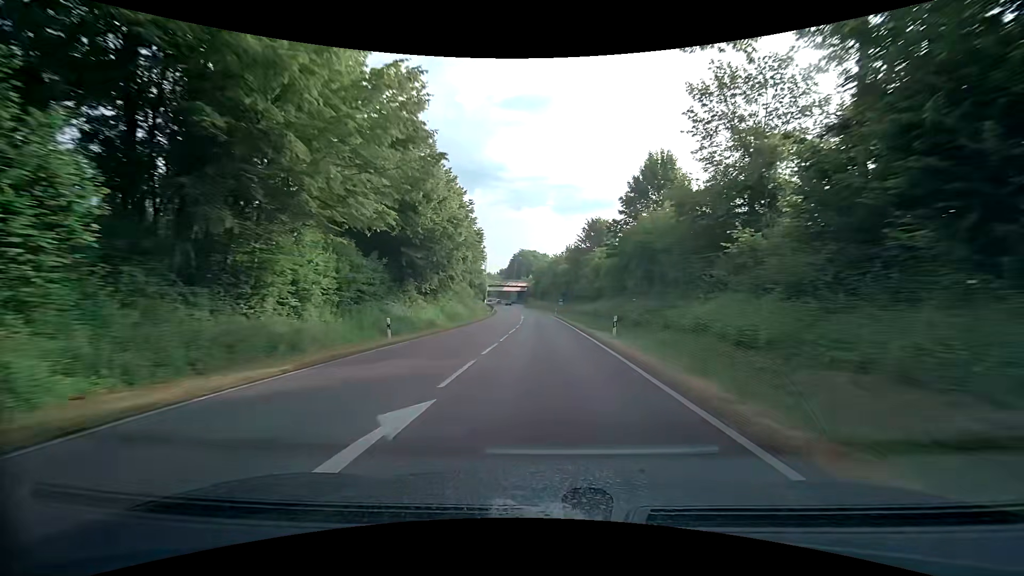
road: primary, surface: asphalt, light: Day
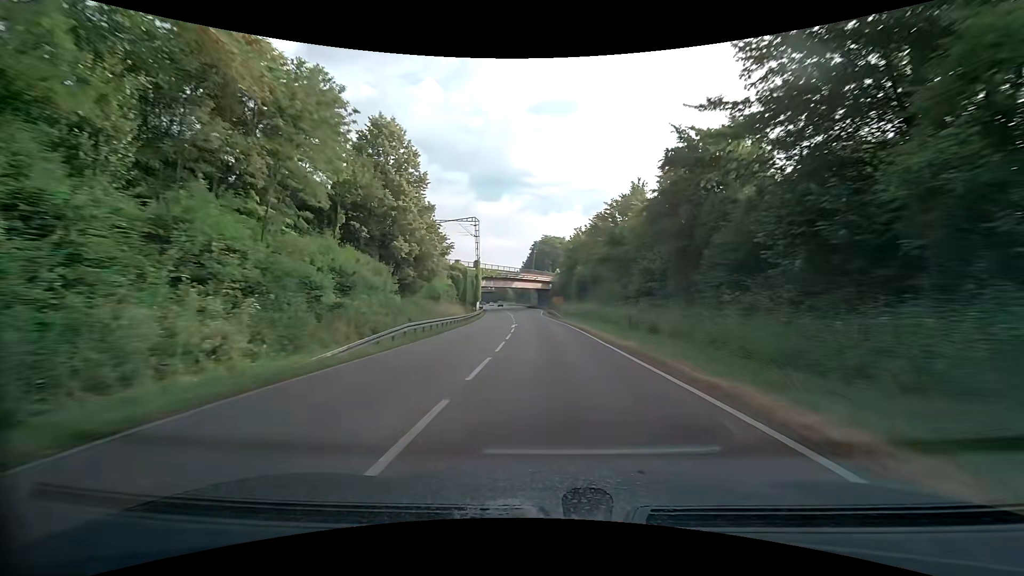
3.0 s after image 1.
(-1.8, +67.0) m; -3°
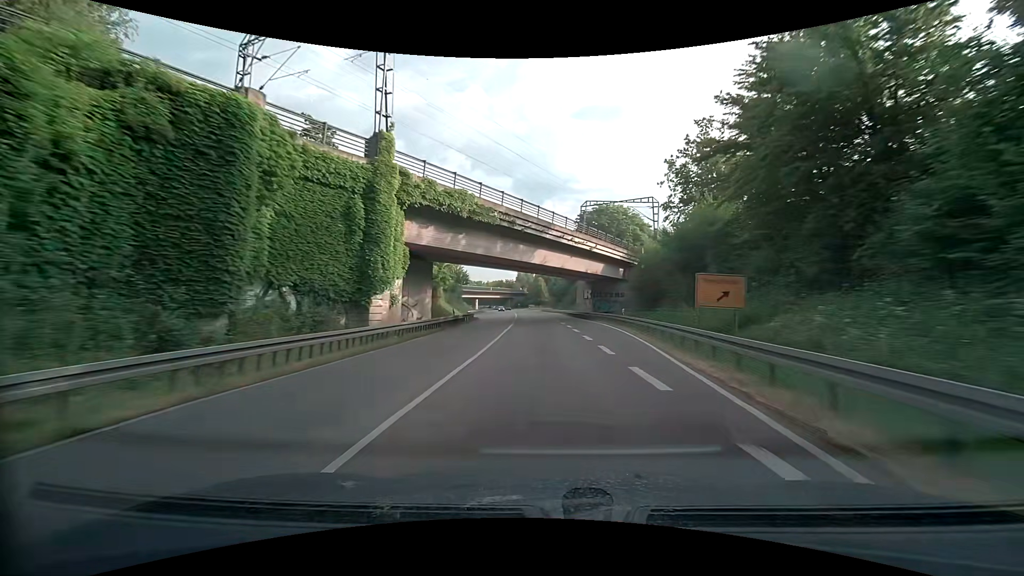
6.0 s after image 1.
(-2.9, +66.7) m; -5°
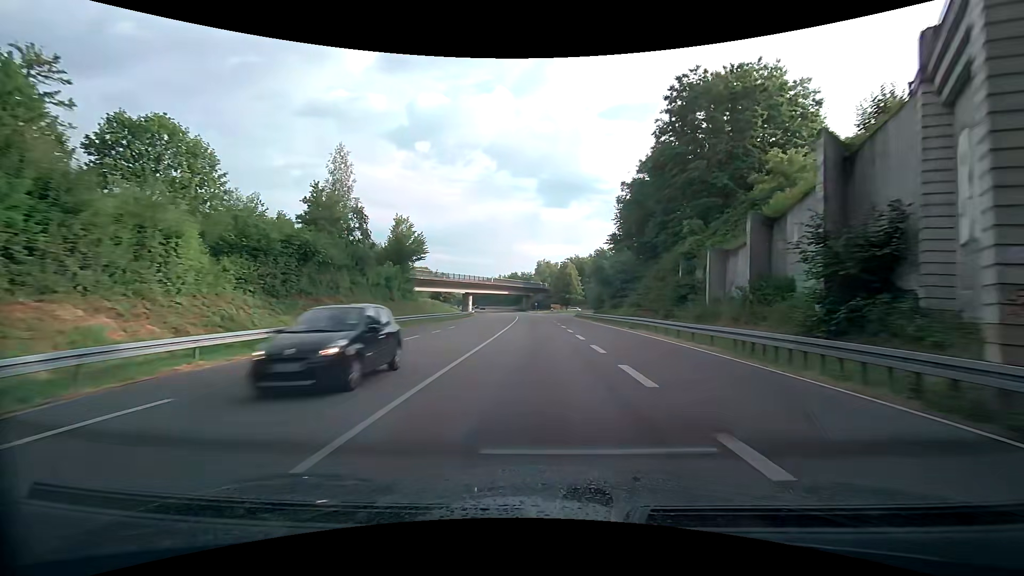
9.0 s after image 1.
(-1.7, +66.9) m; -2°
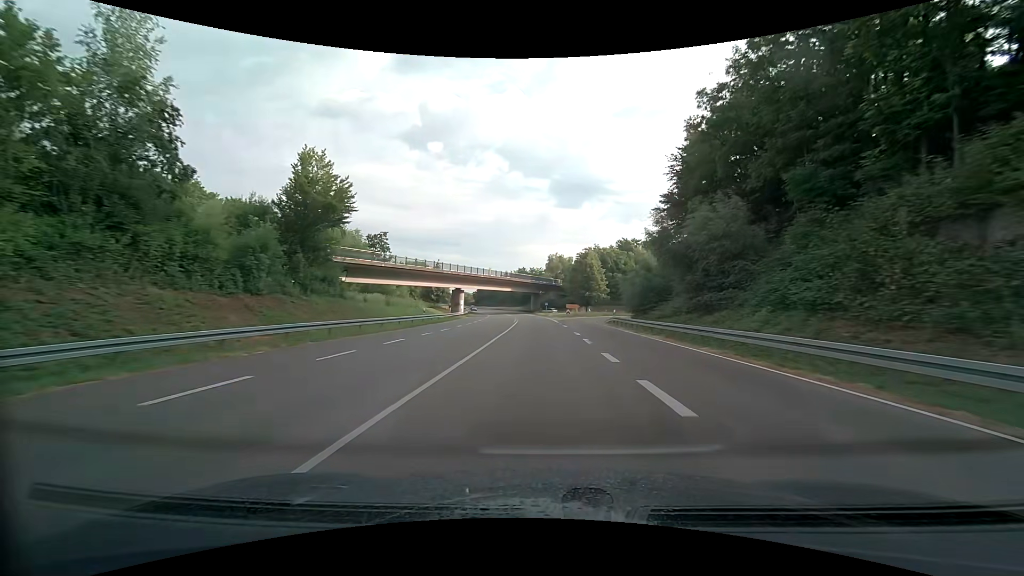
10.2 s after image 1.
(-0.4, +26.9) m; -2°
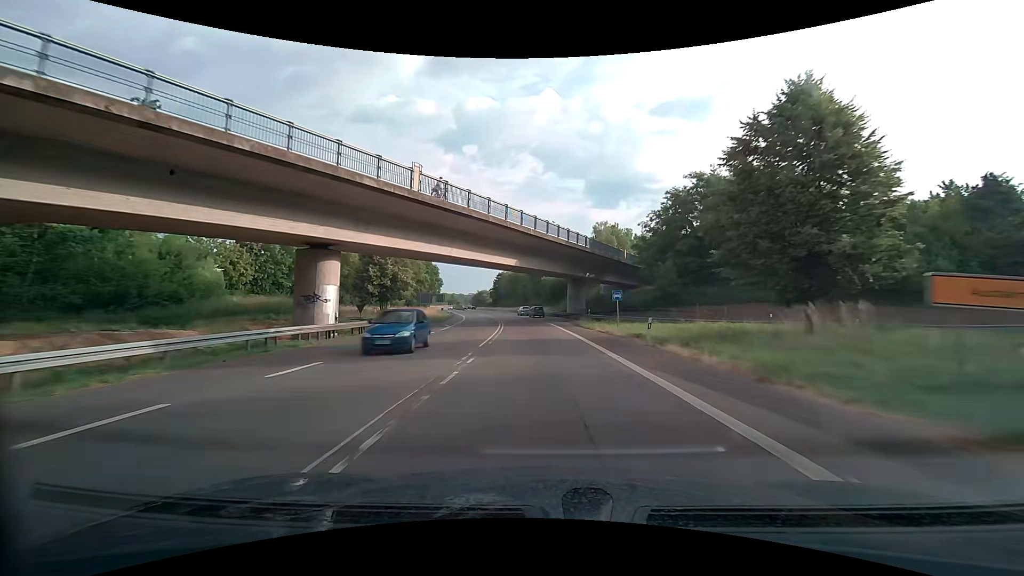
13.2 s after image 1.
(-2.1, +67.3) m; -3°
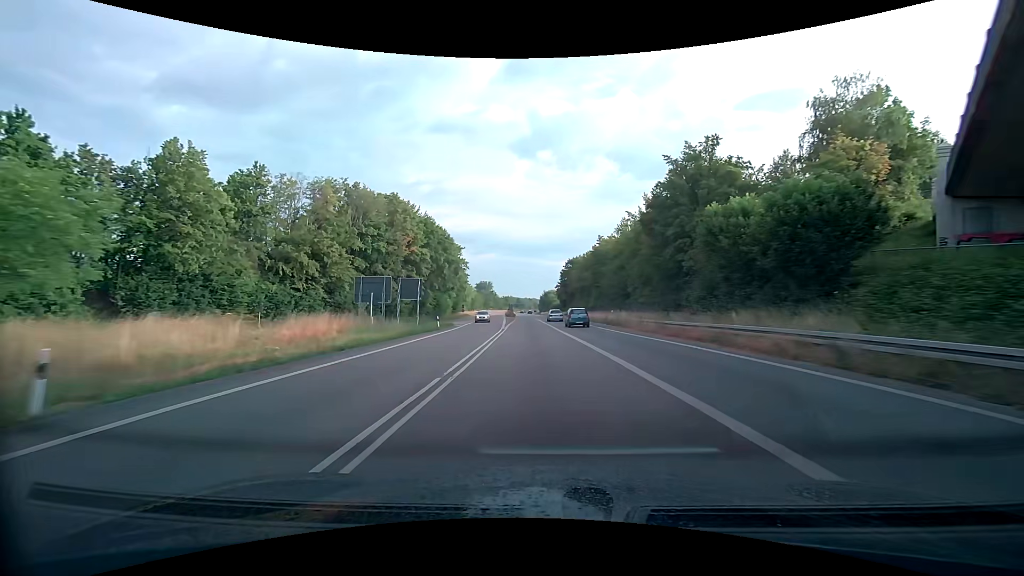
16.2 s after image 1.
(-4.7, +67.7) m; -7°
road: trunk
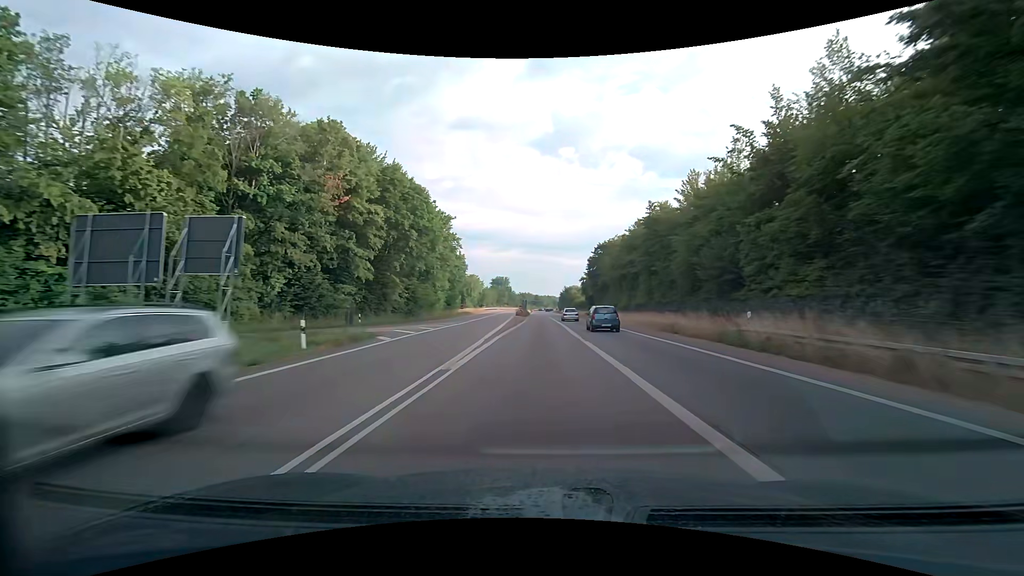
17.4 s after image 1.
(-0.5, +28.1) m; -3°
(0, +10) (-1, +20) (-1, +30) (-2, +40) (-2, +50) (-3, +60) (-4, +70) (-5, +80) (-5, +90) (-6, +100) m
